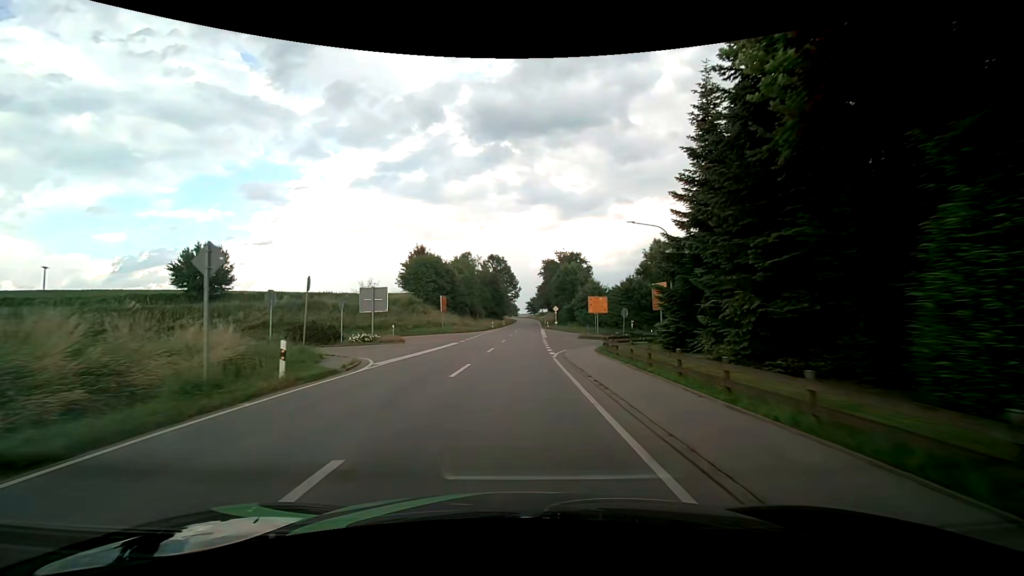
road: secondary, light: Day
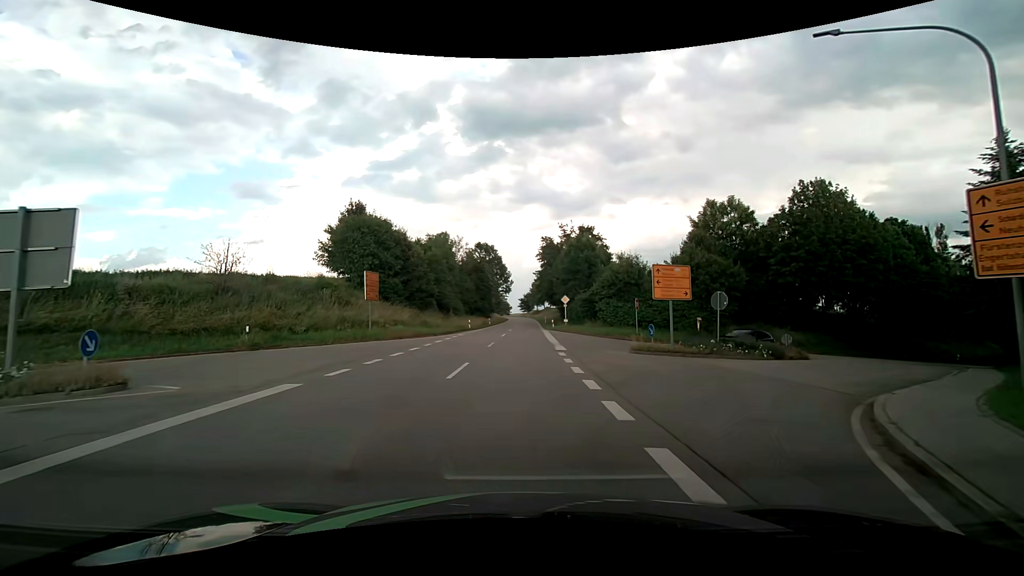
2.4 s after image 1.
(+0.2, +24.9) m; +1°
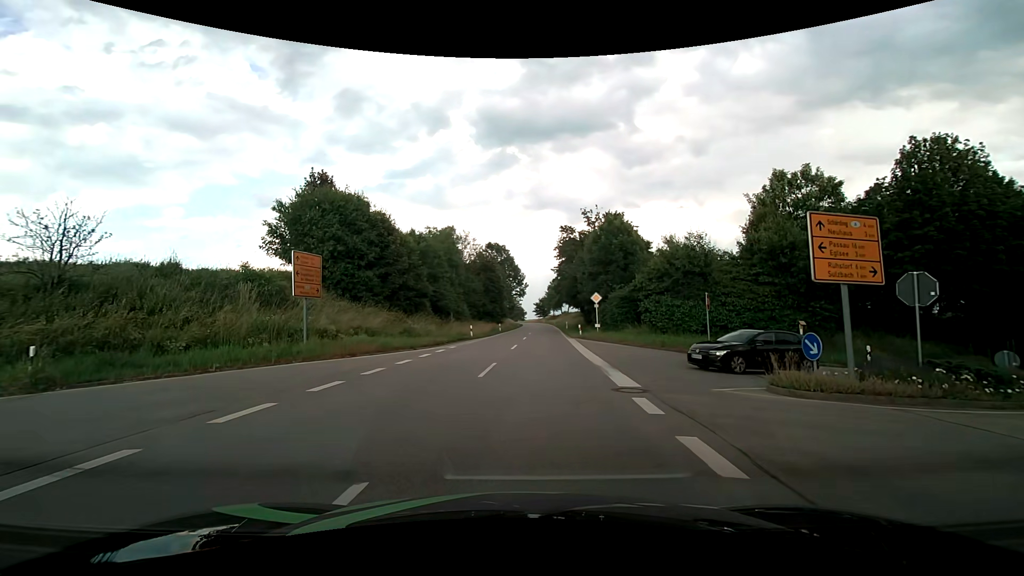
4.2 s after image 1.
(0.0, +11.1) m; -2°
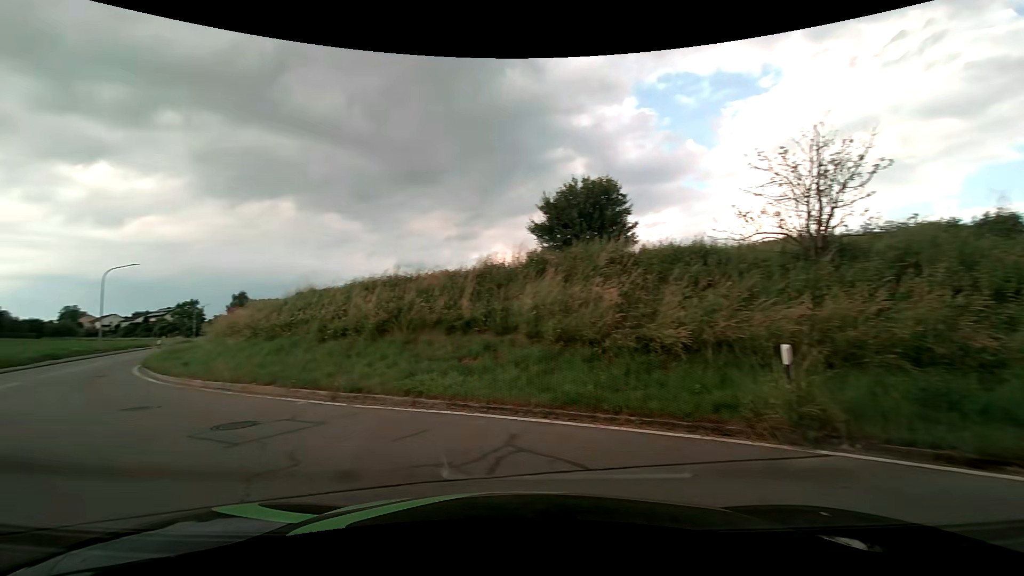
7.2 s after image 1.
(-4.8, +9.6) m; -74°
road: tertiary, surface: asphalt
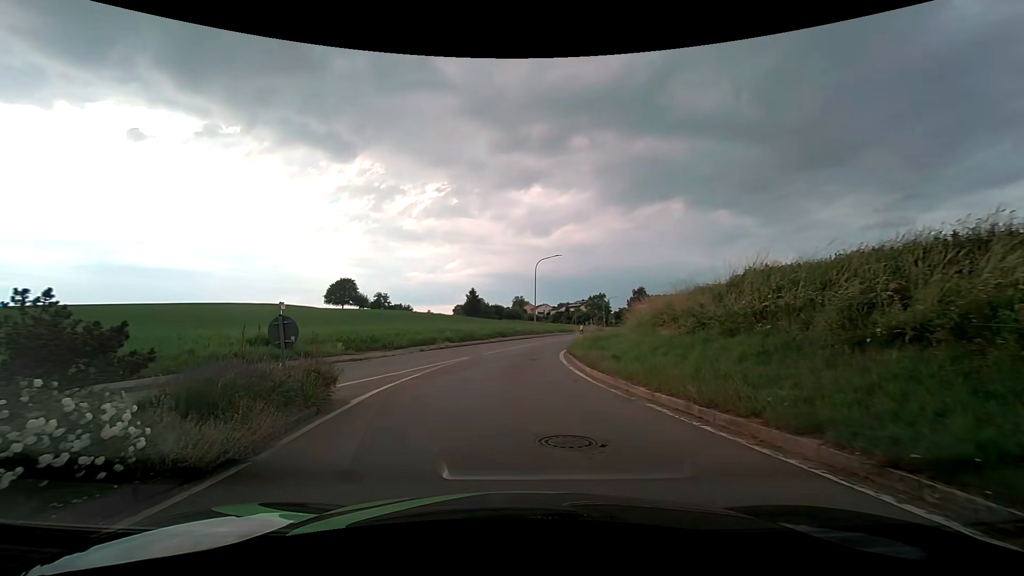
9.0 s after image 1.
(-3.2, +6.7) m; -44°
(0, +10) (-1, +20) (+1, +30) (+4, +39) (+7, +49) (+10, +59) (+13, +68) (+16, +78) (+19, +87) (+22, +97) m
